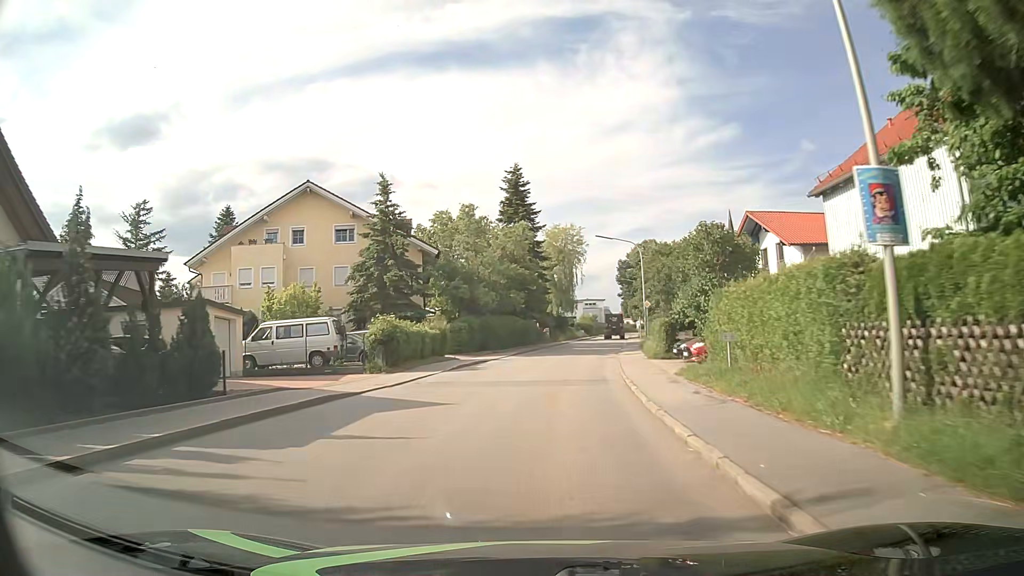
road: tertiary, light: Day
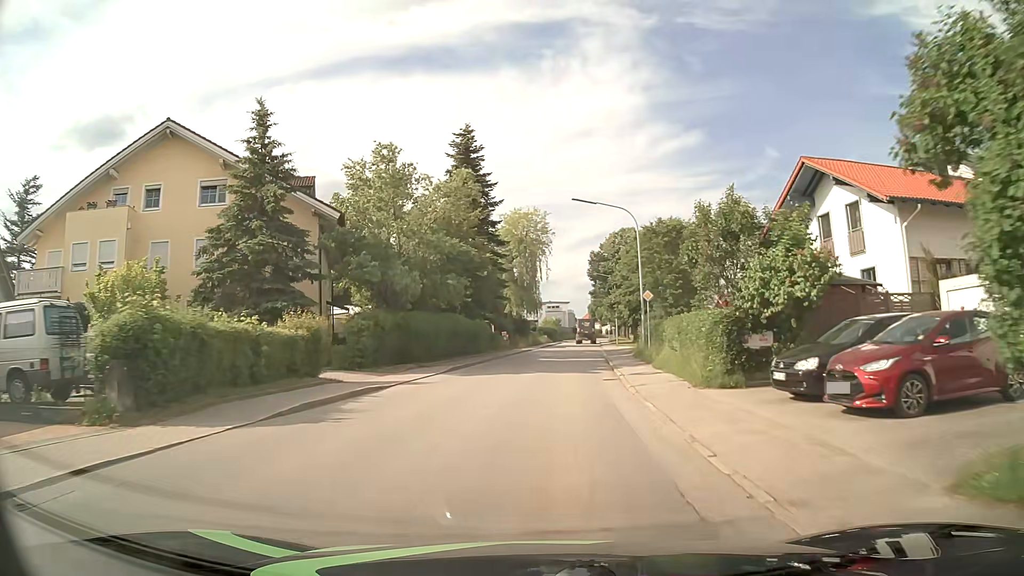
(+0.5, +15.2) m; +4°
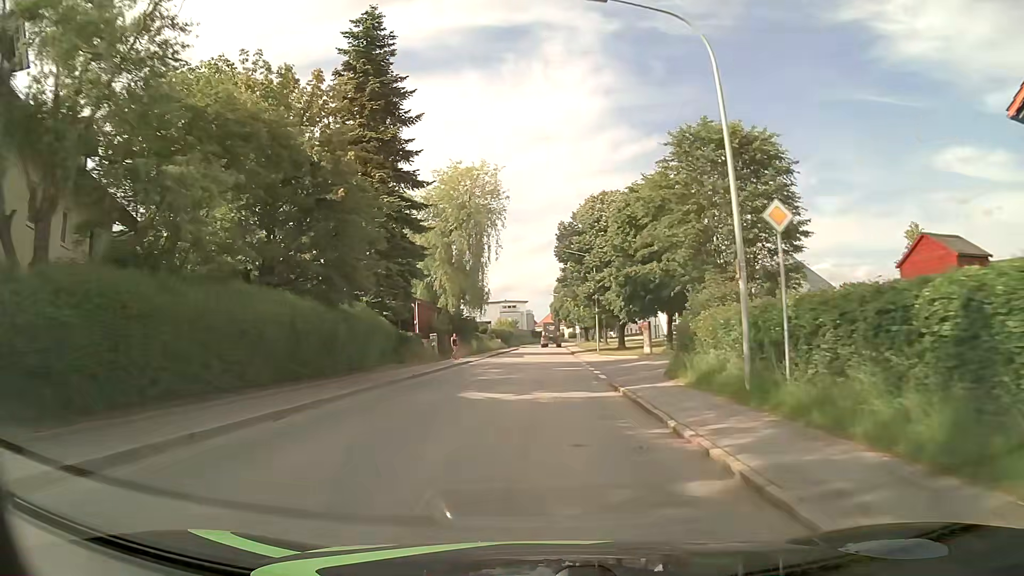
(+0.8, +22.4) m; +4°
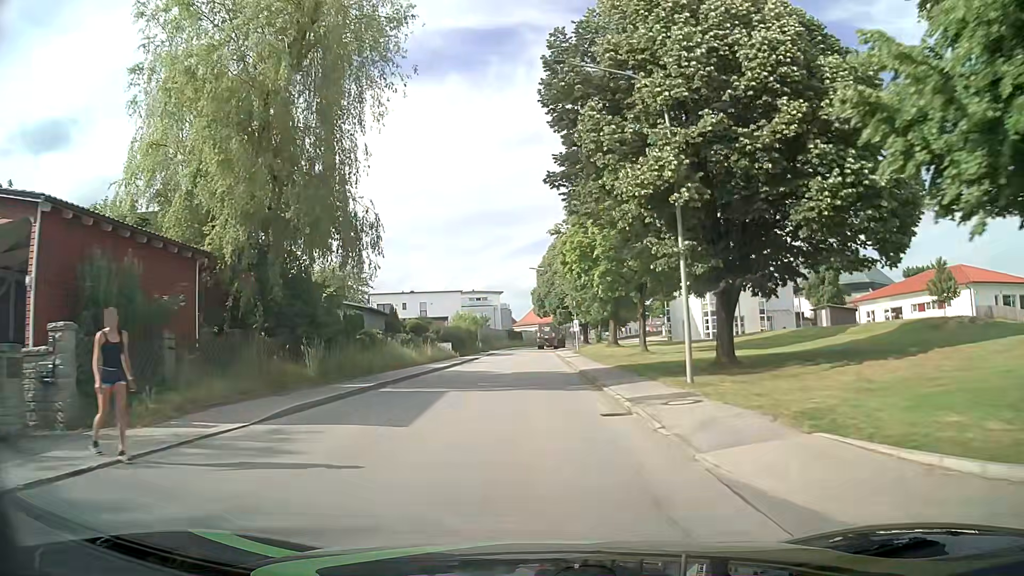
(+0.9, +36.9) m; +2°
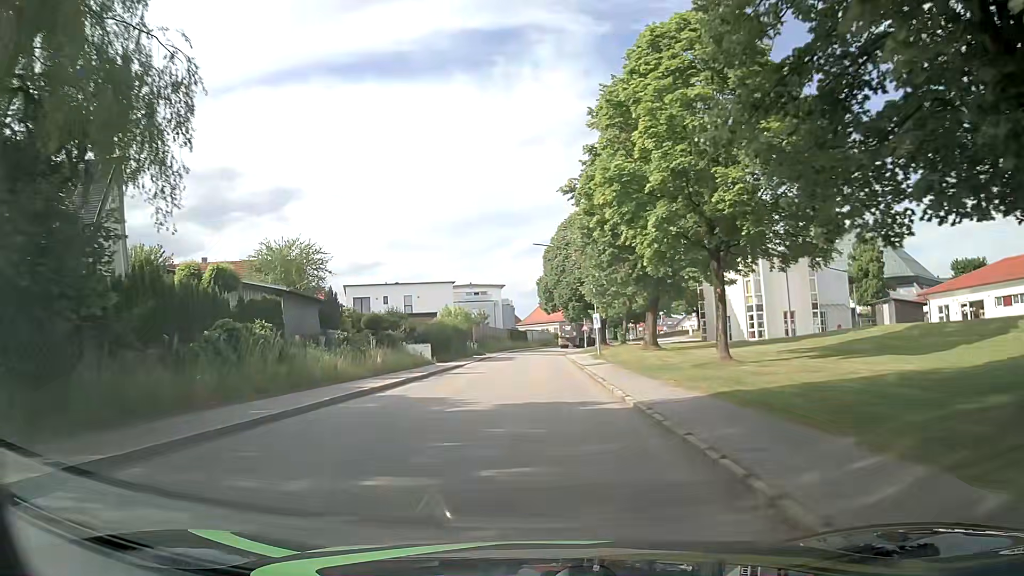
(-0.1, +14.7) m; -1°
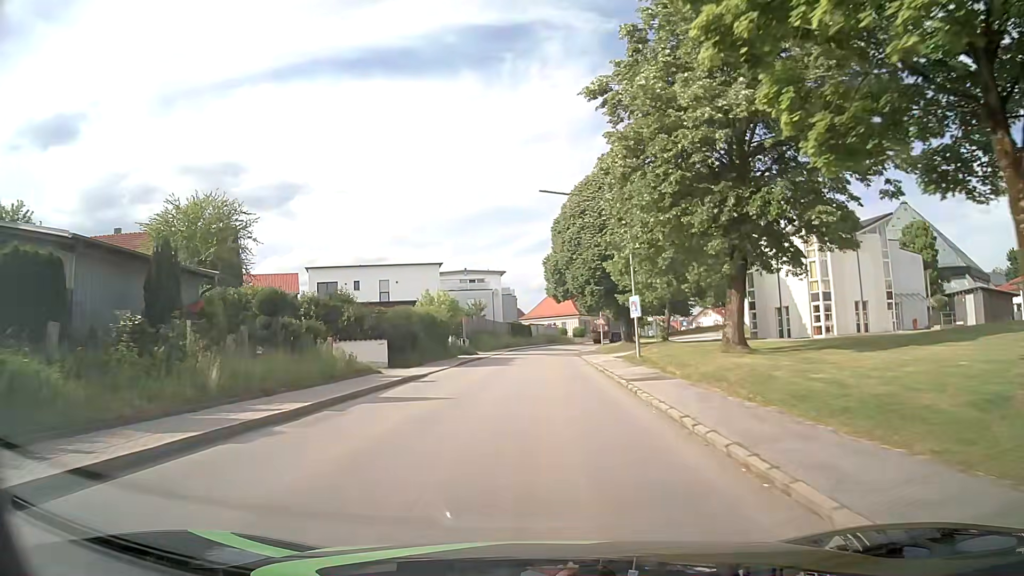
(0.0, +14.7) m; 0°
